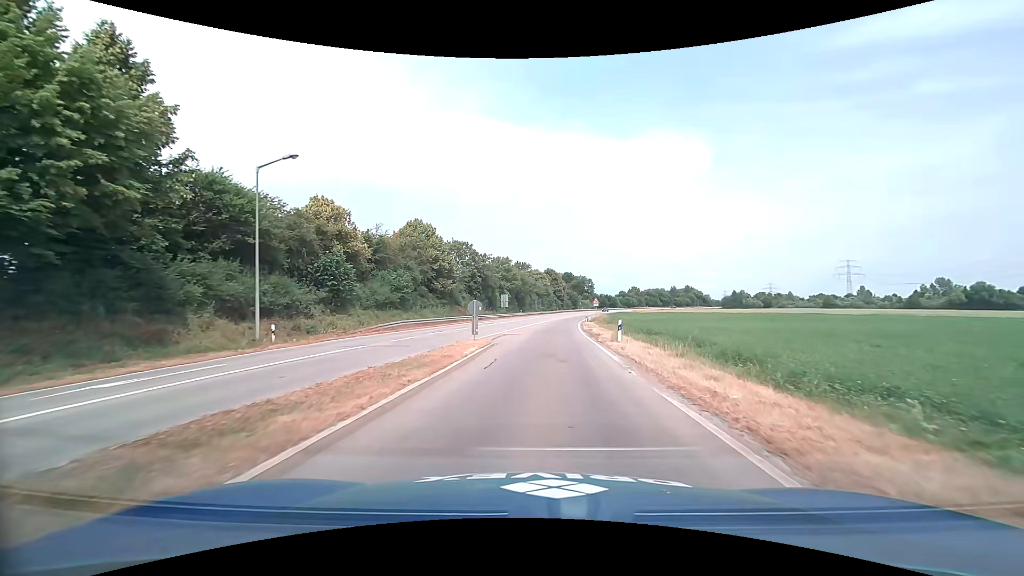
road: primary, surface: asphalt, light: Day
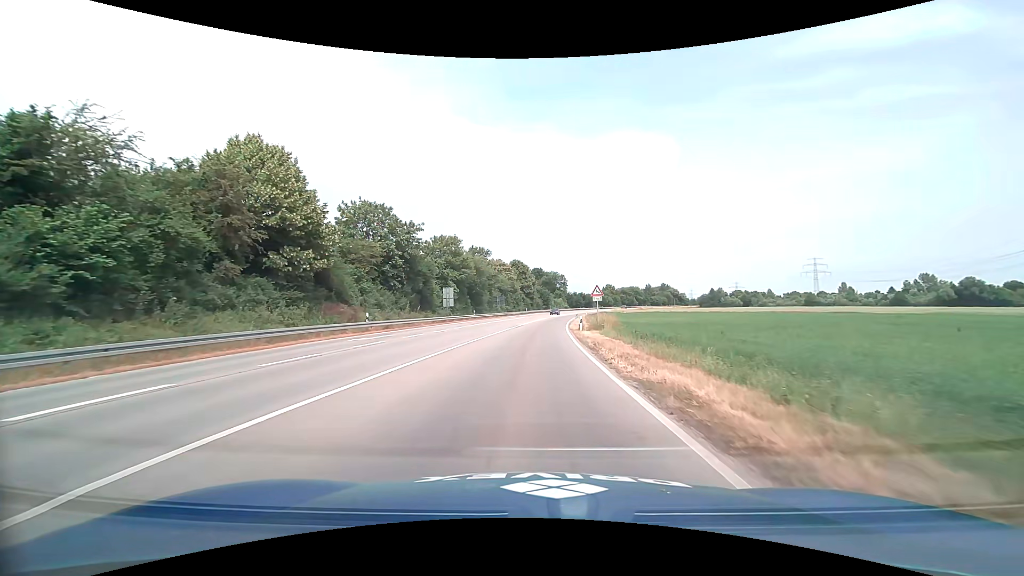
(+1.4, +29.2) m; +4°
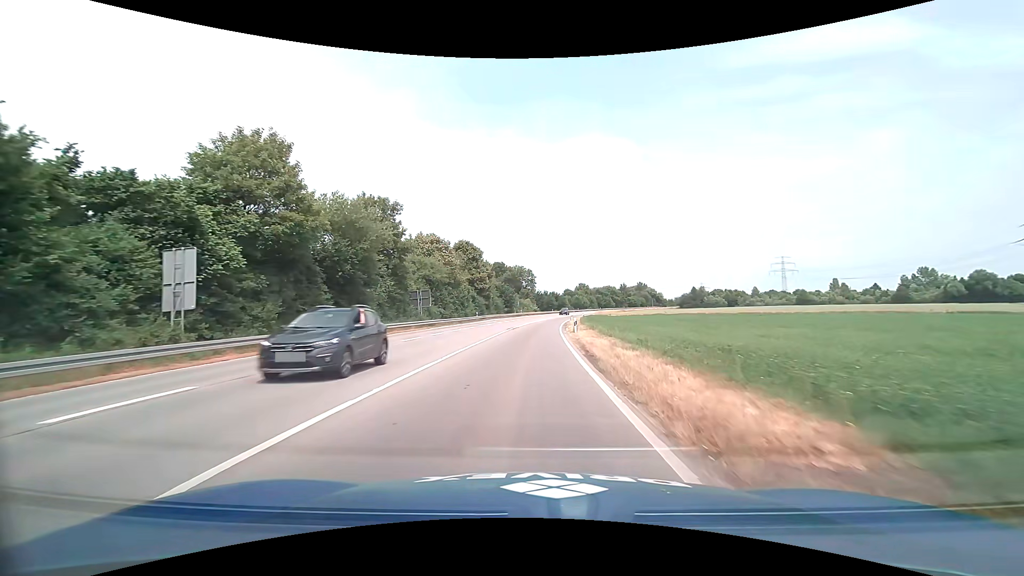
(+1.5, +41.7) m; +4°
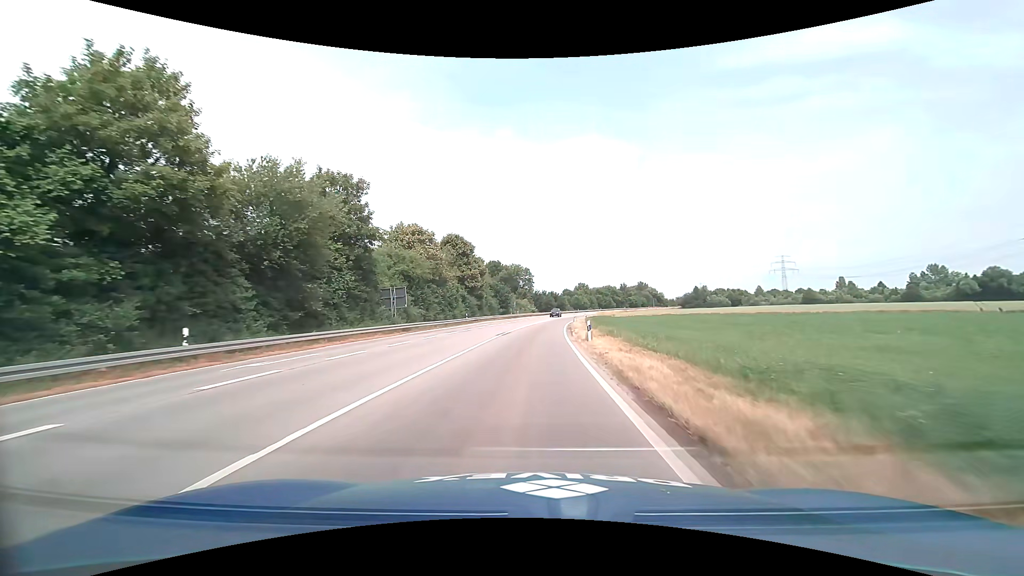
(0.0, +8.9) m; +1°
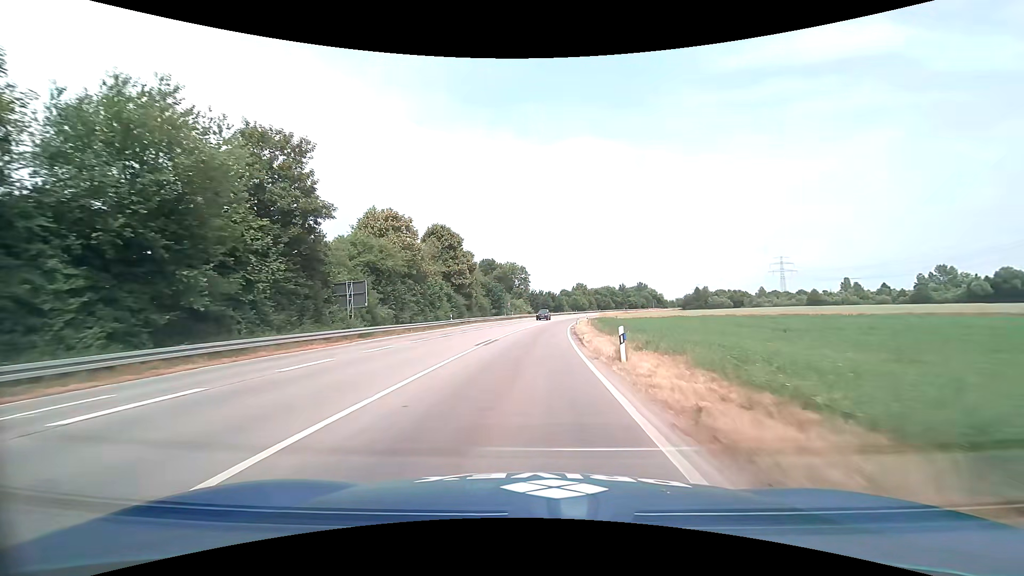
(0.0, +9.2) m; 0°
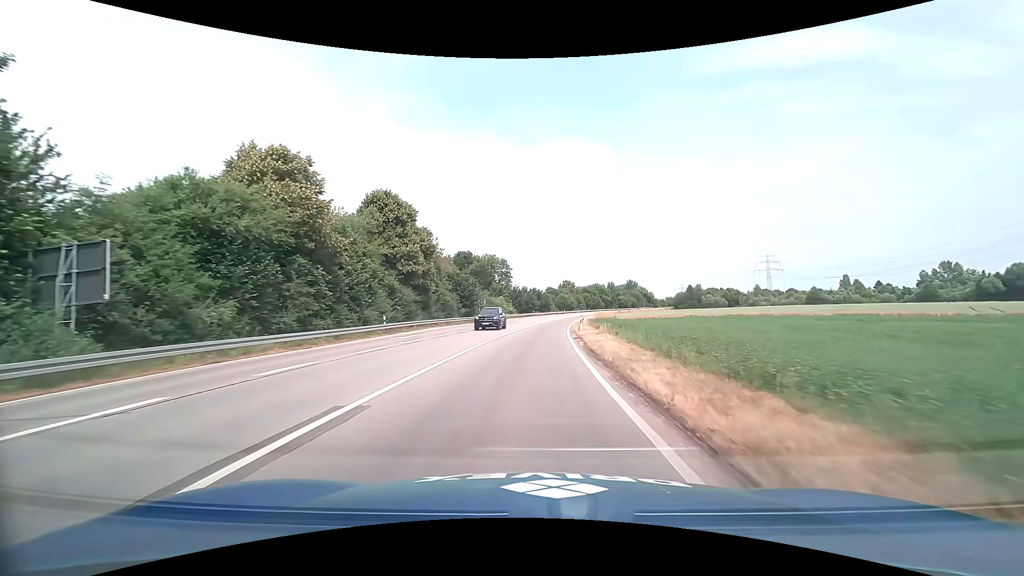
(+0.3, +19.0) m; +2°
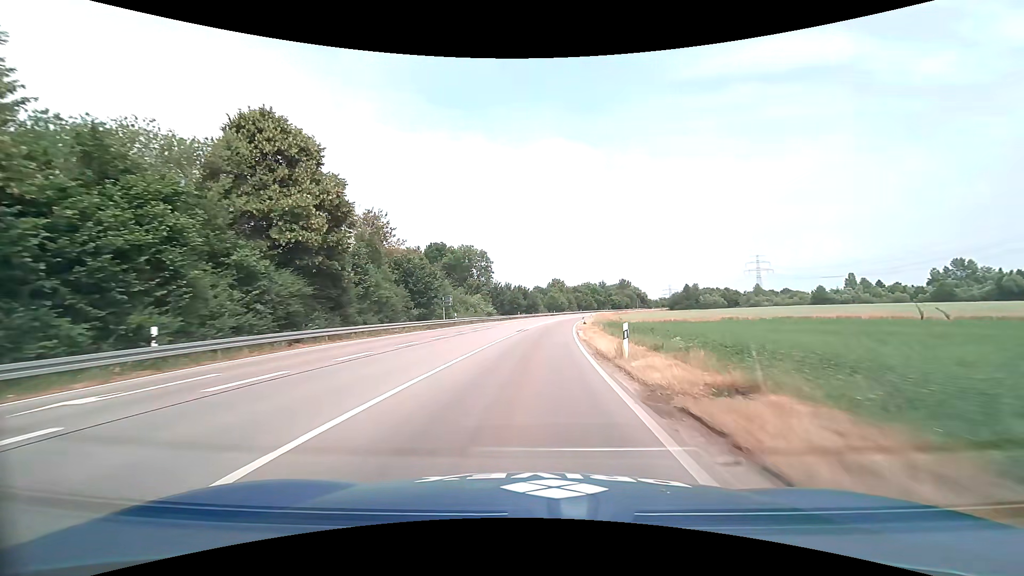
(+0.2, +20.0) m; +1°
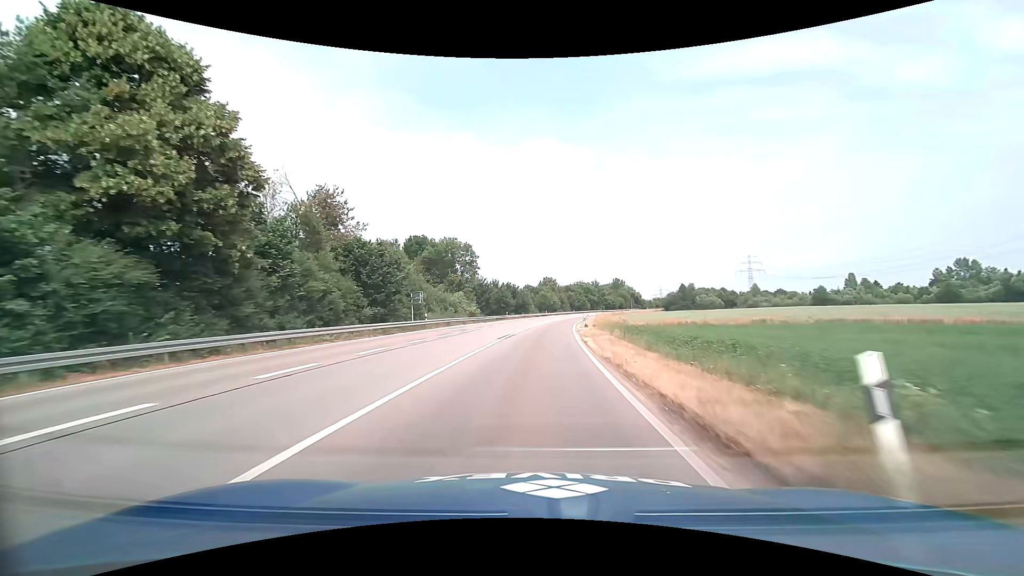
(+0.1, +10.4) m; +1°
(0, +10) (0, +20) (+1, +30) (+2, +40) (+2, +50) (+3, +60) (+5, +70) (+6, +80) (+7, +90) (+9, +99) m
